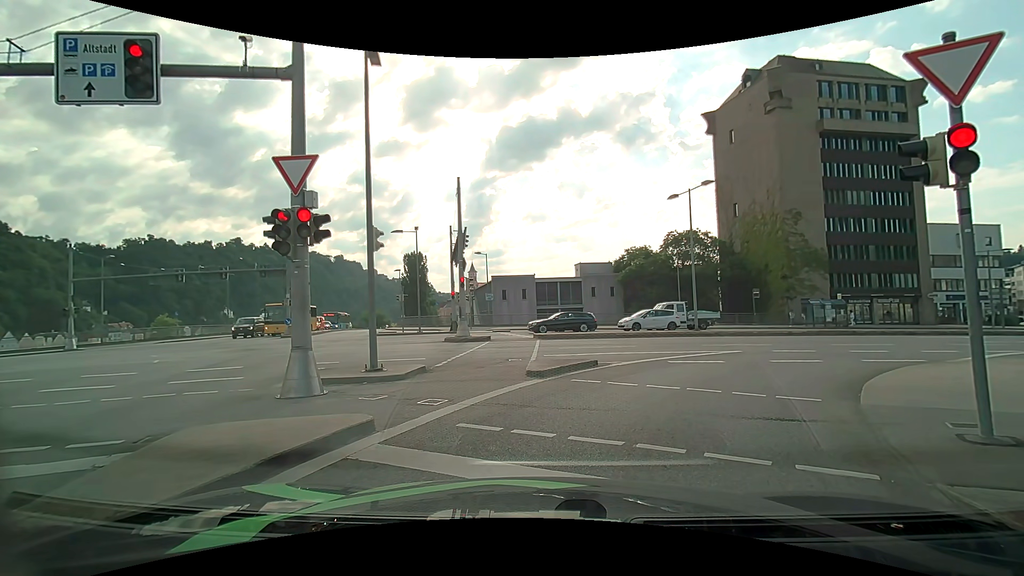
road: primary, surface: asphalt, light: Day
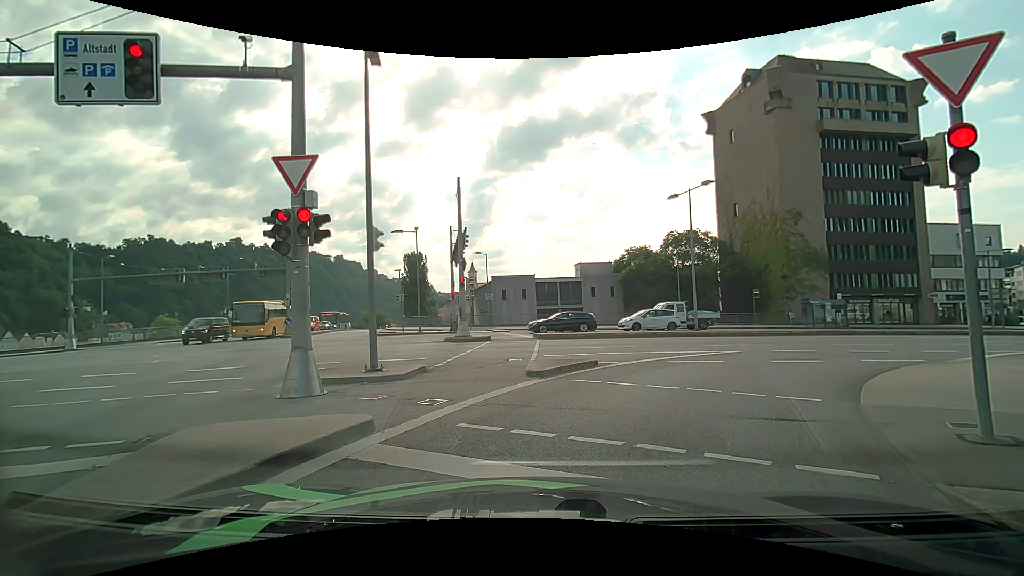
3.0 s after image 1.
(0.0, 0.0) m; 0°
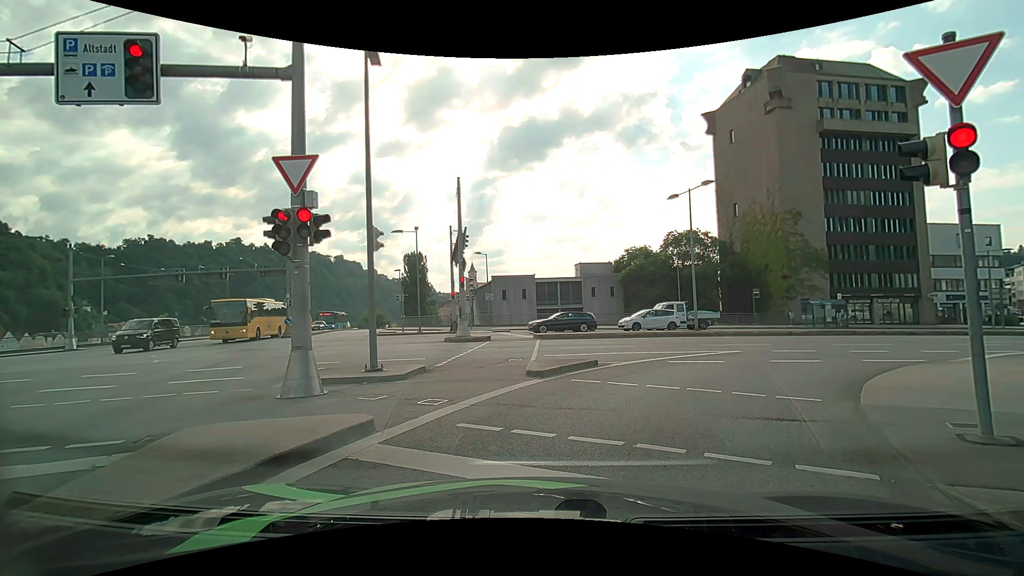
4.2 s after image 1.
(0.0, 0.0) m; 0°
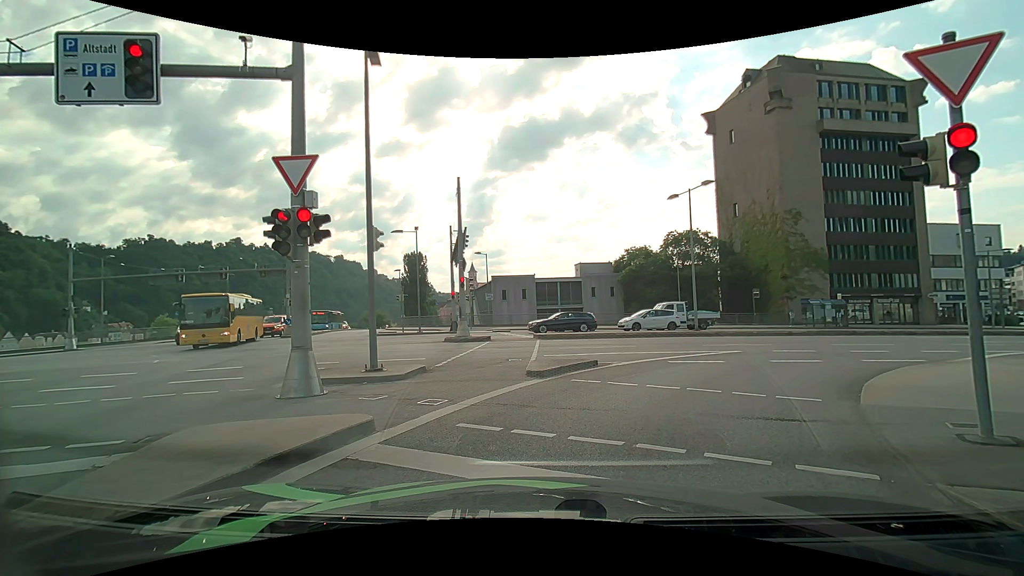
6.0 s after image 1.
(0.0, 0.0) m; 0°
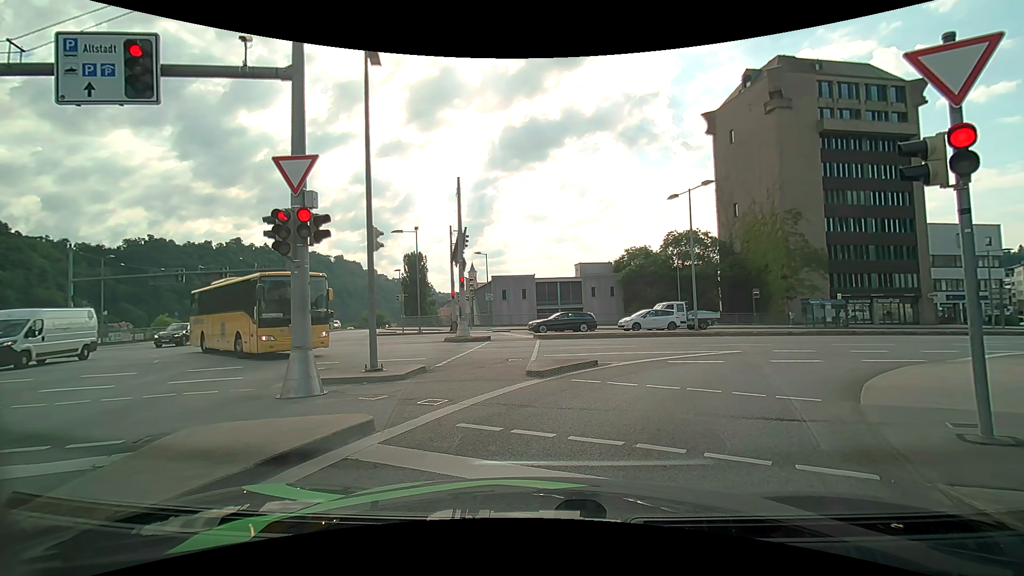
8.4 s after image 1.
(0.0, 0.0) m; 0°
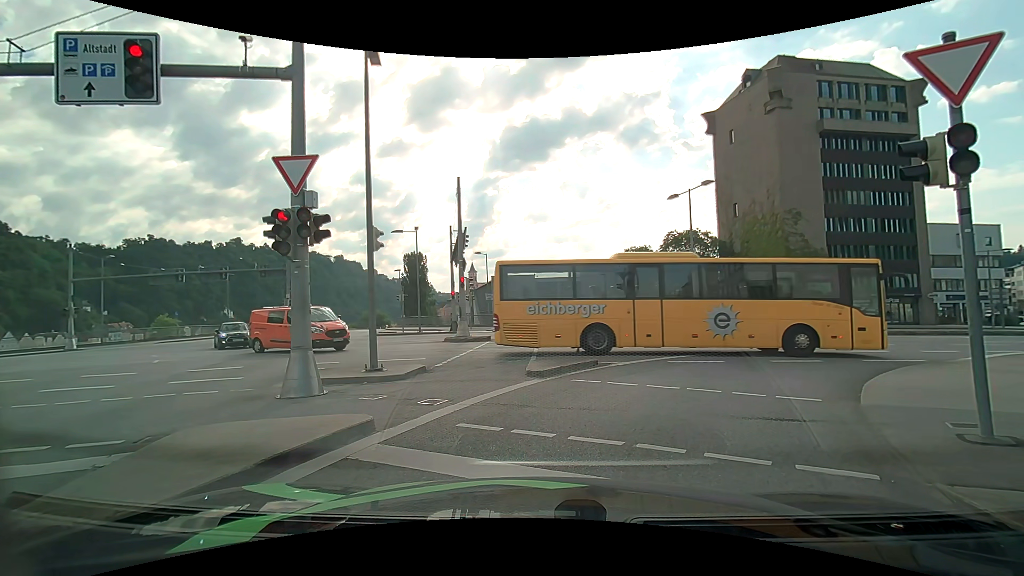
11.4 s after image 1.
(0.0, 0.0) m; 0°
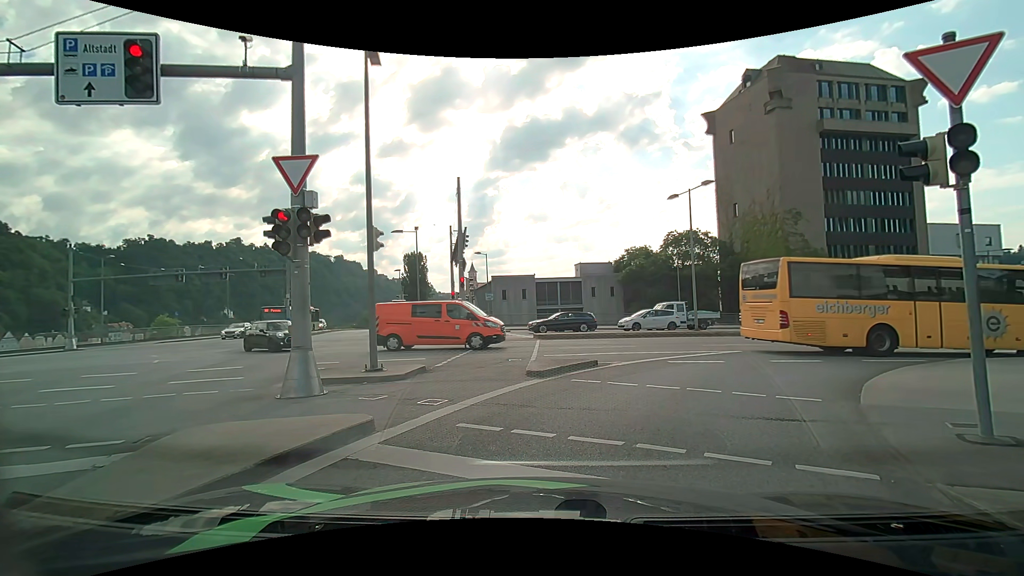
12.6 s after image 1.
(0.0, 0.0) m; 0°
